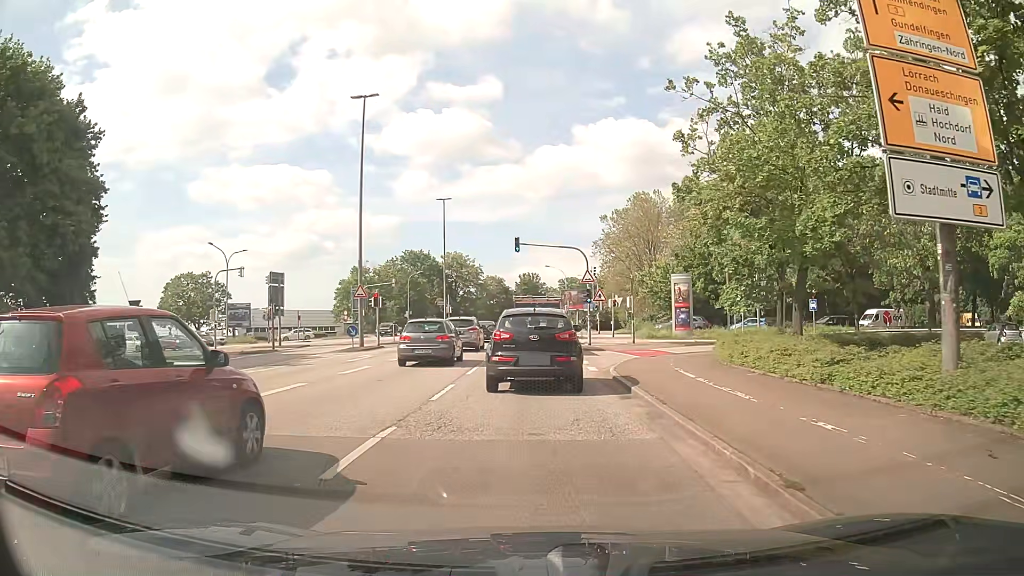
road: unclassified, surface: asphalt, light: Day
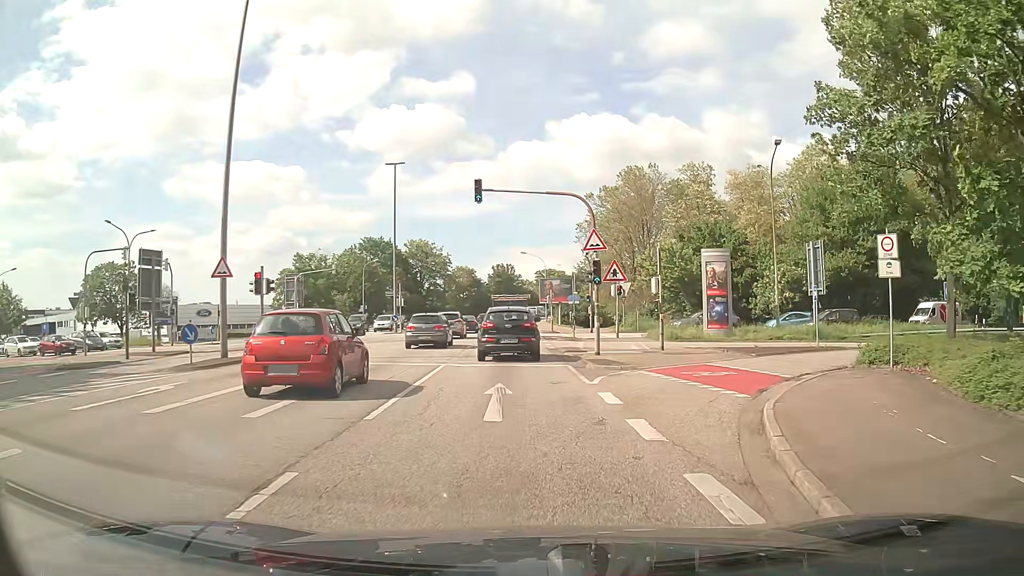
(+0.2, +15.1) m; +3°
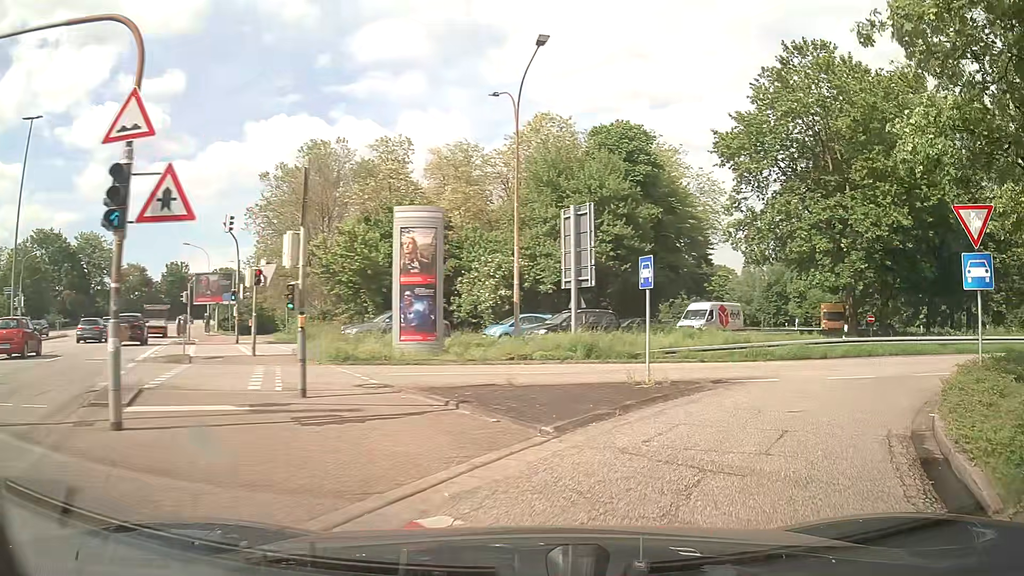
(+2.6, +14.4) m; +26°
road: trunk_link
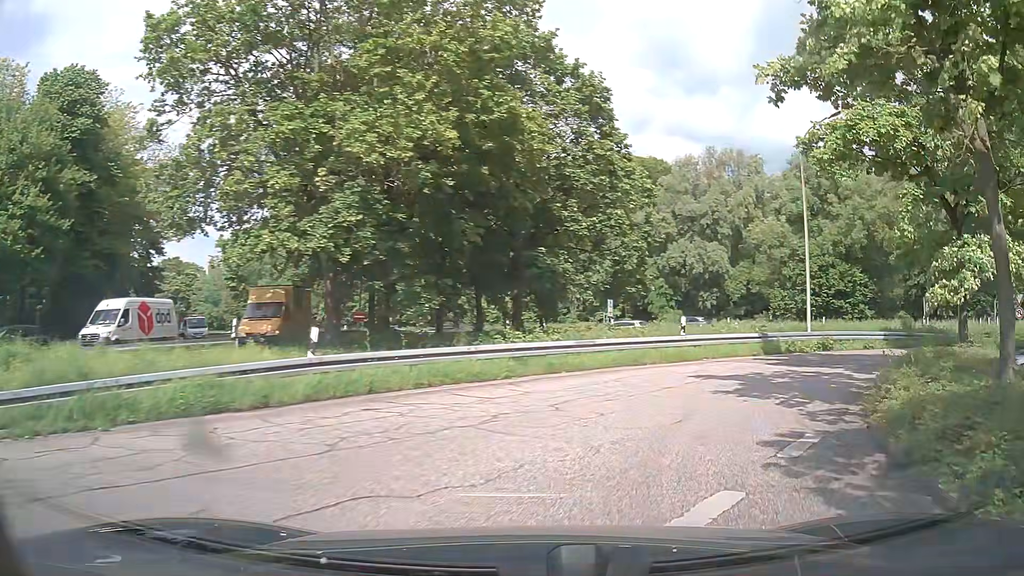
(+5.4, +13.5) m; +43°
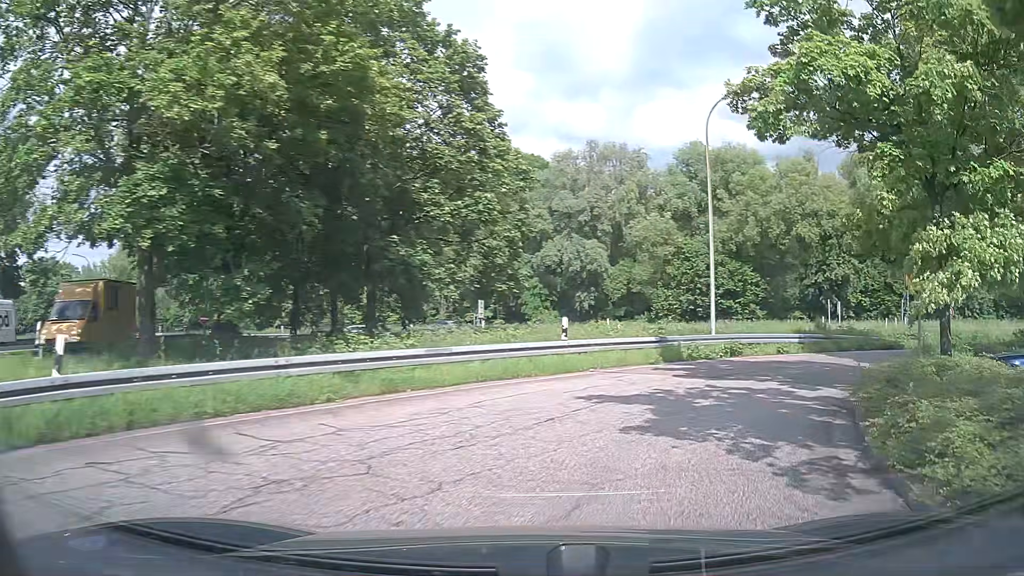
(+0.4, +4.0) m; +12°
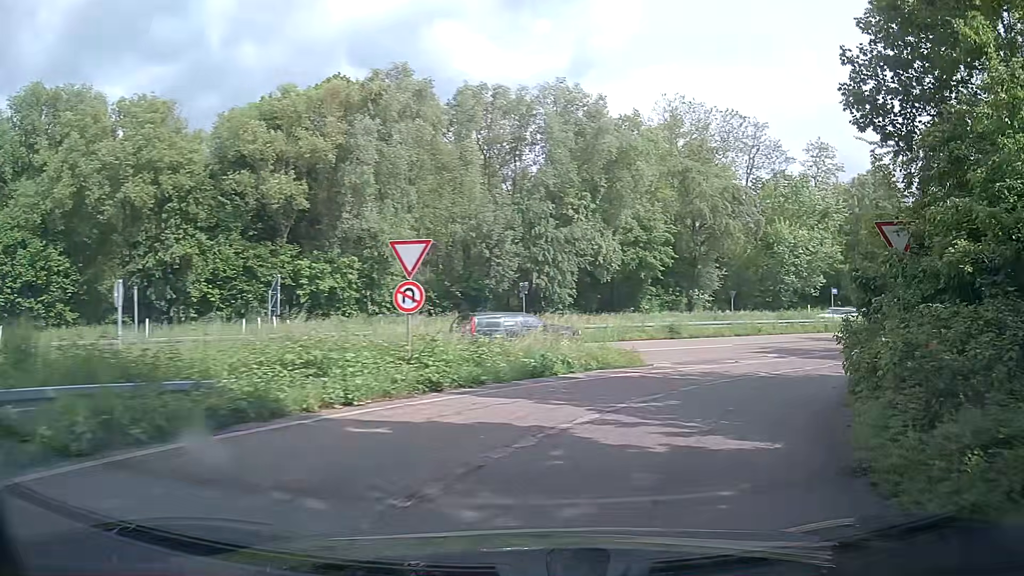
(+9.6, +19.0) m; +53°
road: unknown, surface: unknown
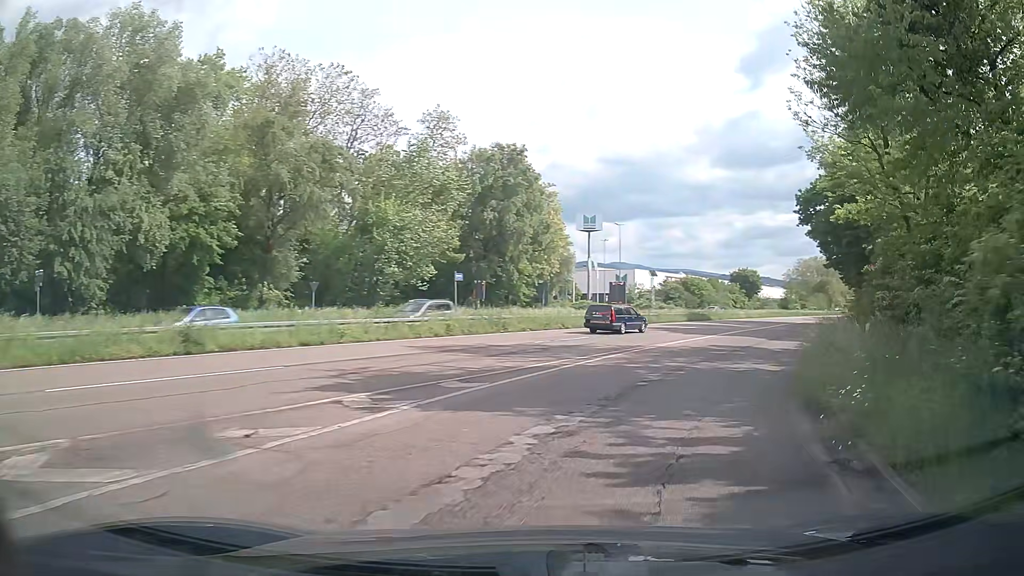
(+4.5, +13.4) m; +35°
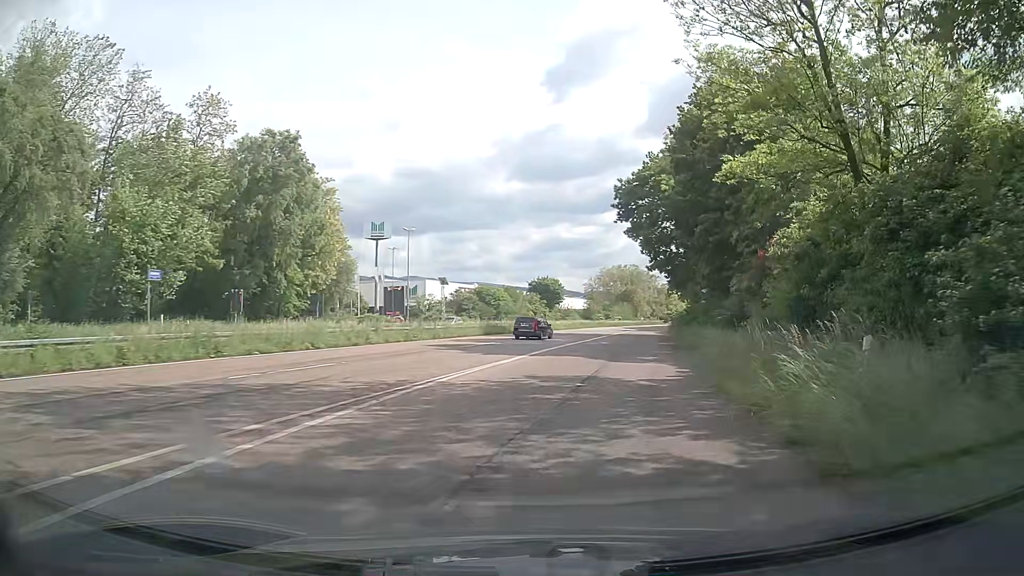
(+2.0, +10.7) m; +19°
(+1, +10) (+1, +20) (+3, +30) (+4, +40) (+6, +50) (+7, +59) (+10, +69) (+12, +79) (+14, +89) (+16, +98) m
